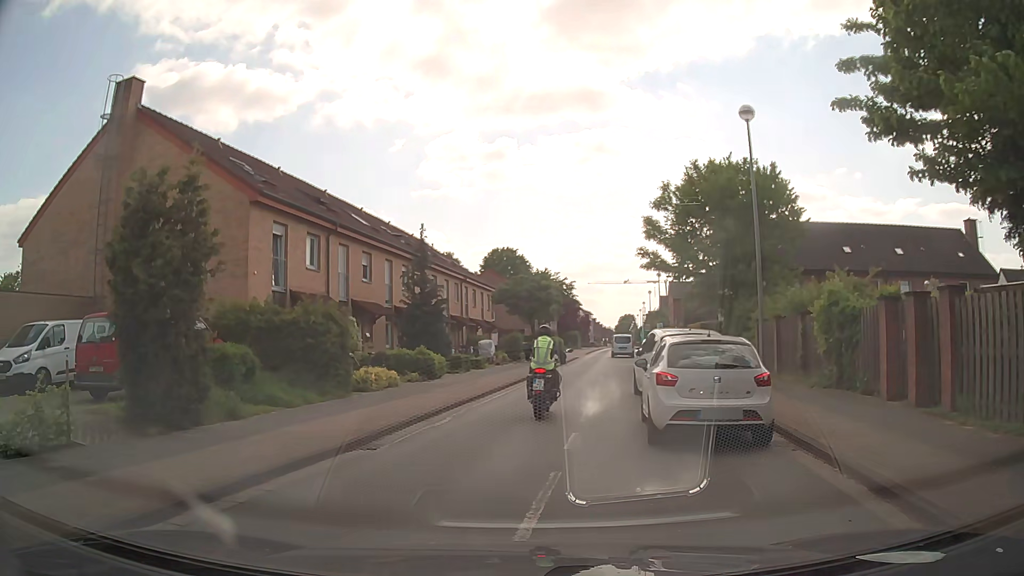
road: tertiary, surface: asphalt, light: Day
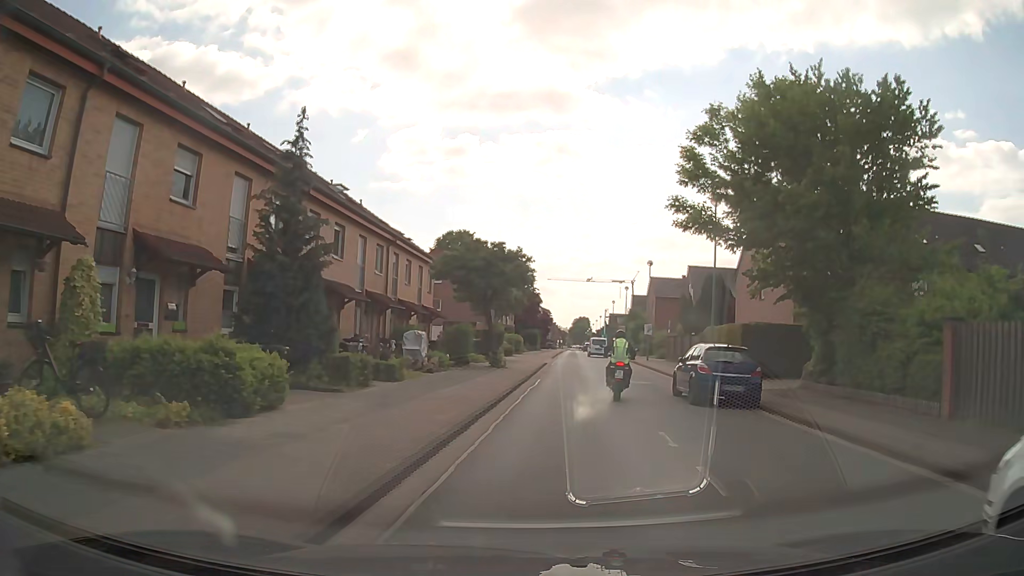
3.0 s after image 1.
(-0.3, +15.2) m; +4°
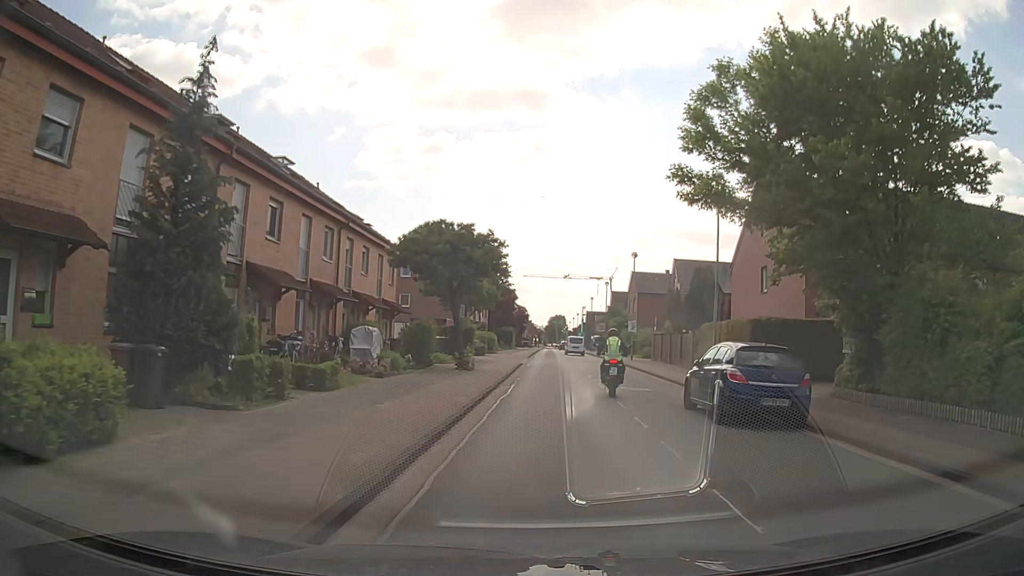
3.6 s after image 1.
(+0.1, +4.3) m; +2°
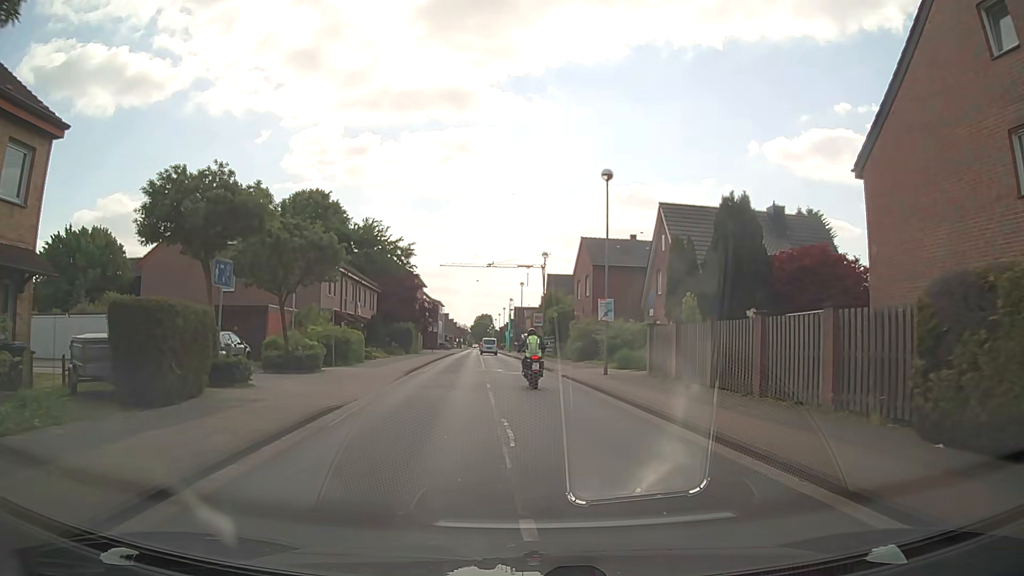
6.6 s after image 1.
(+1.7, +24.7) m; +6°
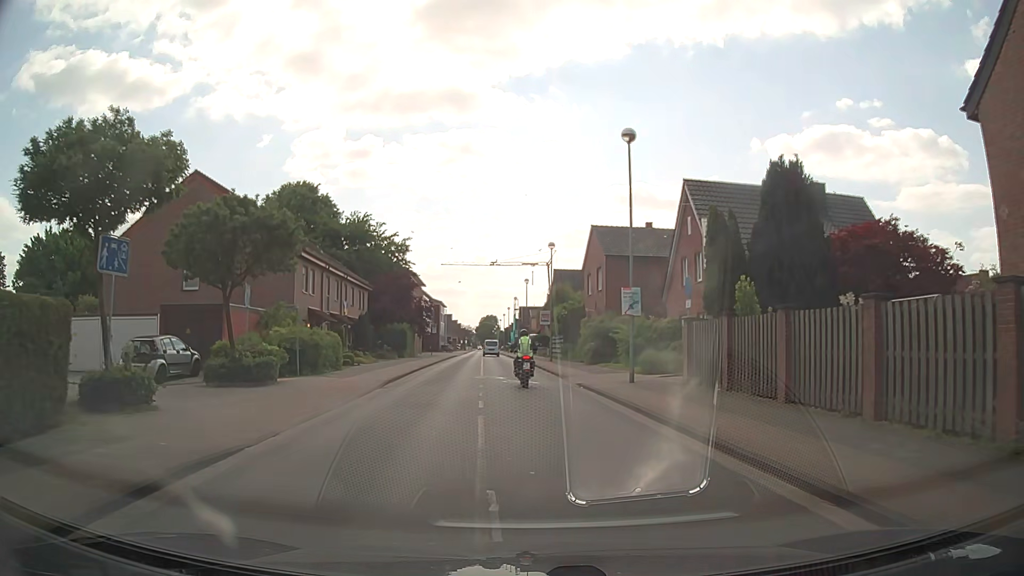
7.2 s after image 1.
(0.0, +5.3) m; 0°
(0, +10) (-1, +20) (-1, +30) (-2, +40) (-3, +50) (-4, +60) (-4, +70) (-5, +80) (-6, +90) (-7, +100) m
